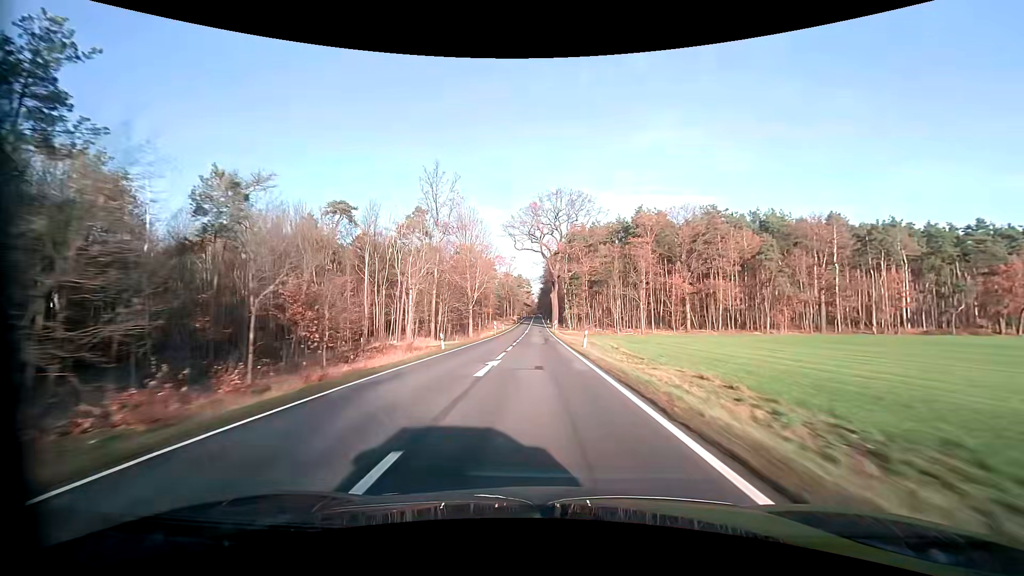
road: primary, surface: asphalt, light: Day
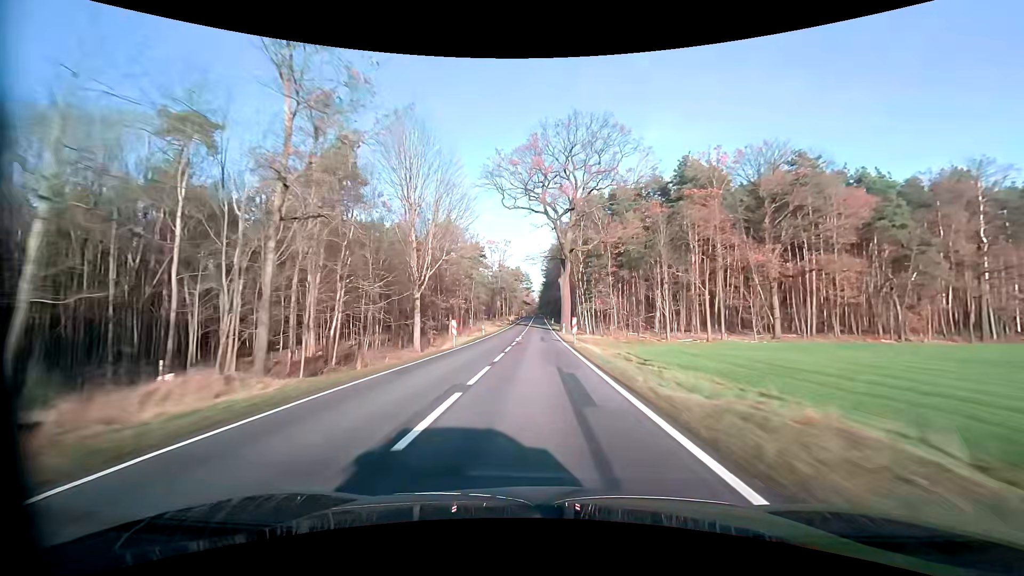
(-0.1, +31.5) m; 0°
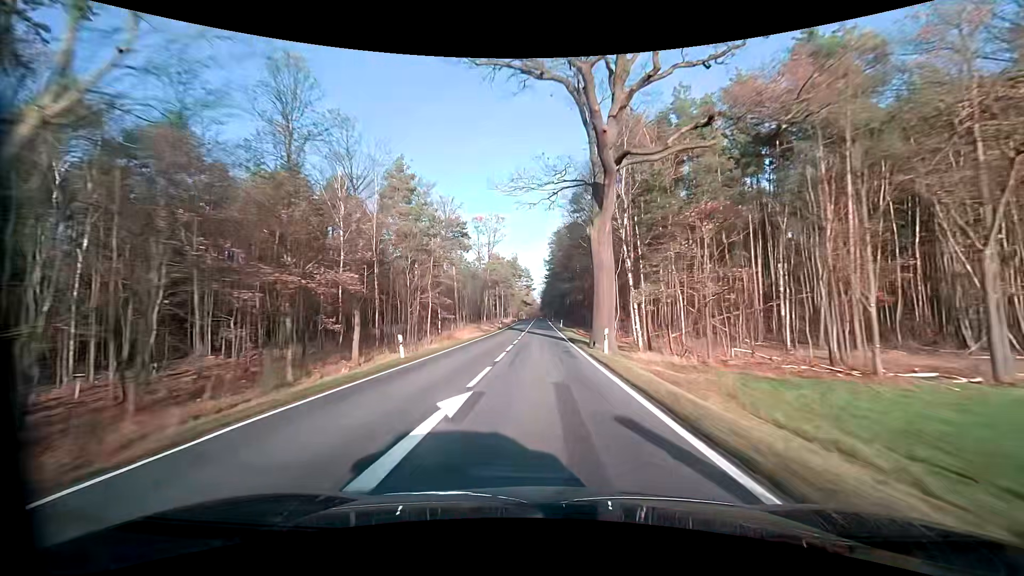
(-0.1, +31.5) m; 0°
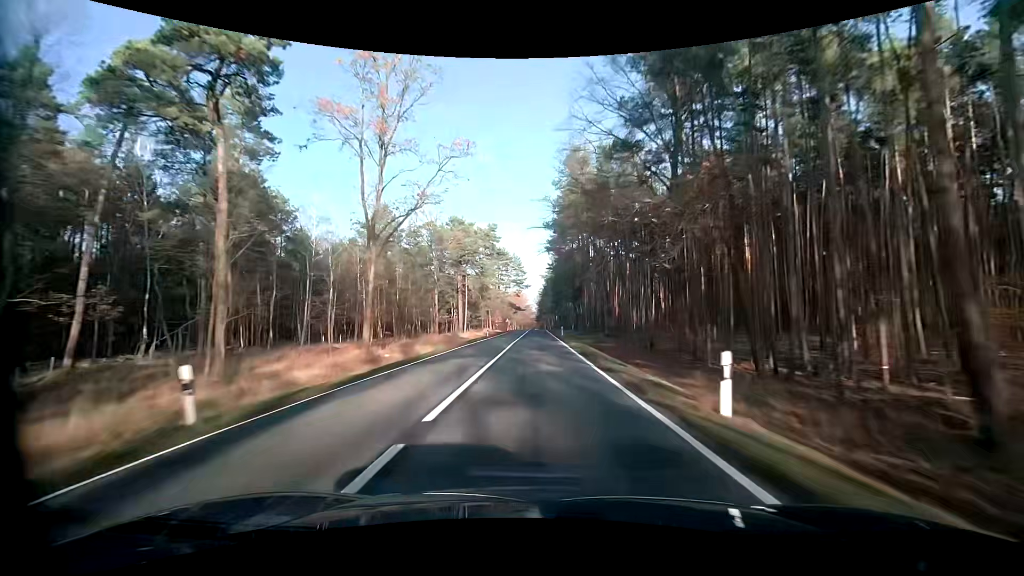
(+0.5, +62.9) m; 0°
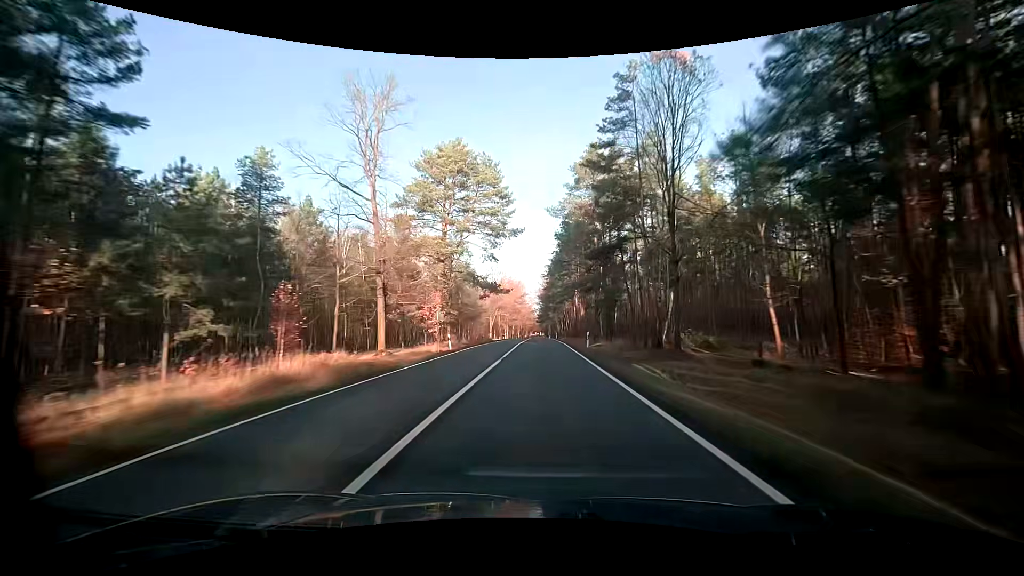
(0.0, +78.6) m; 0°
(0, +10) (0, +20) (0, +30) (0, +40) (0, +50) (0, +60) (+1, +70) (+1, +80) (+1, +90) (+1, +100) m
